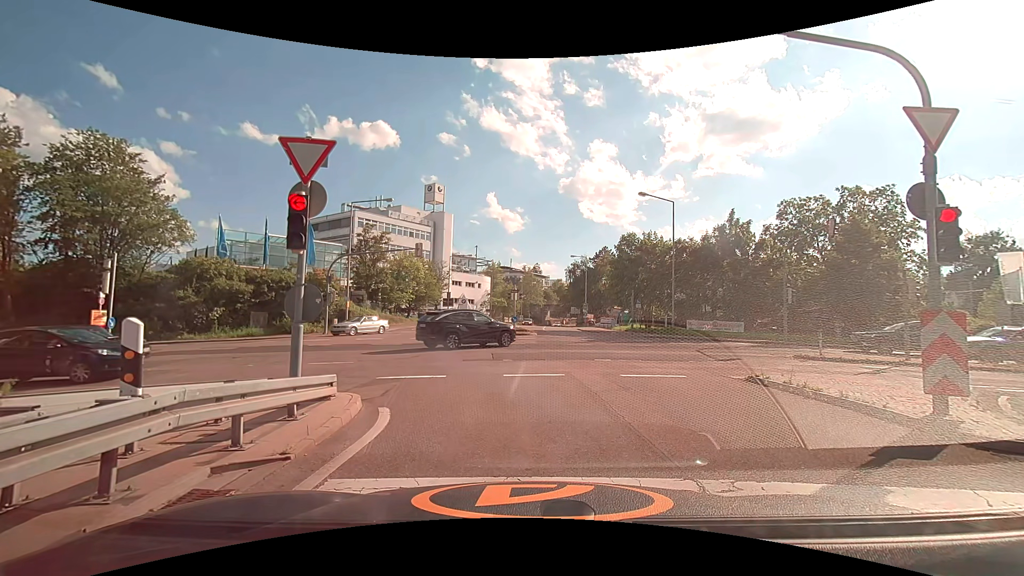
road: motorway_link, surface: asphalt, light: Day
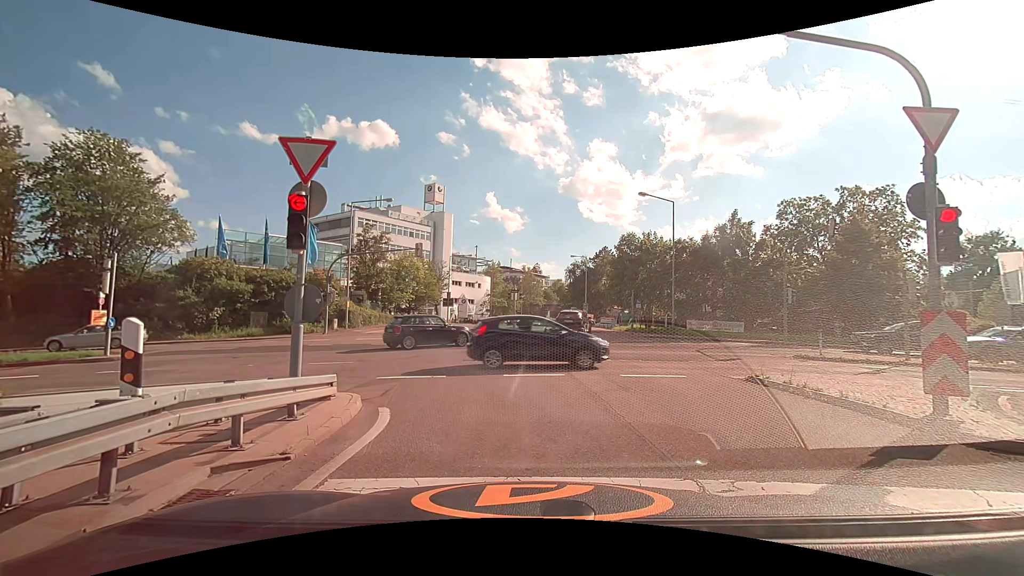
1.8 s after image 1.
(0.0, 0.0) m; 0°
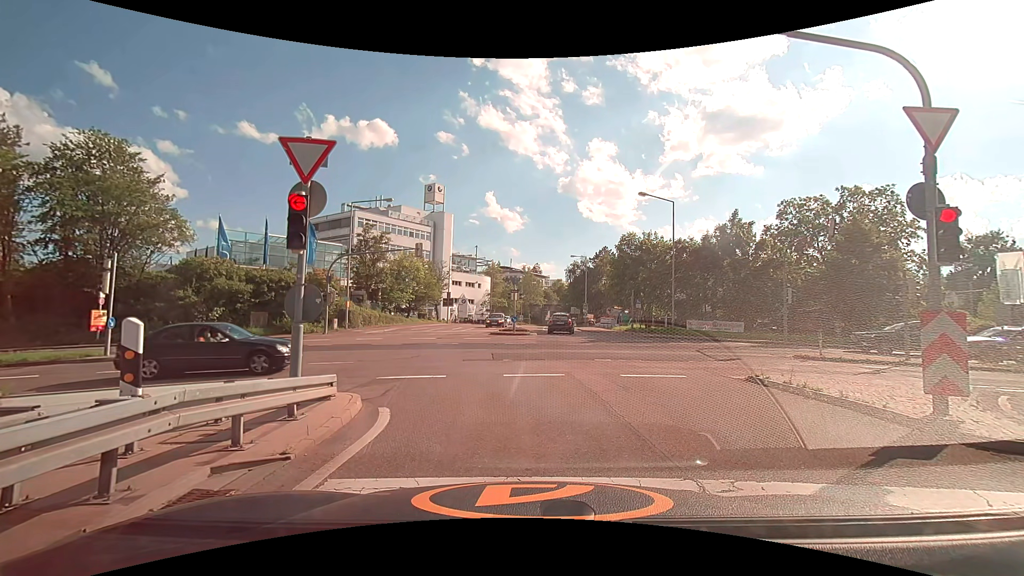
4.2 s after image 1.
(0.0, 0.0) m; 0°
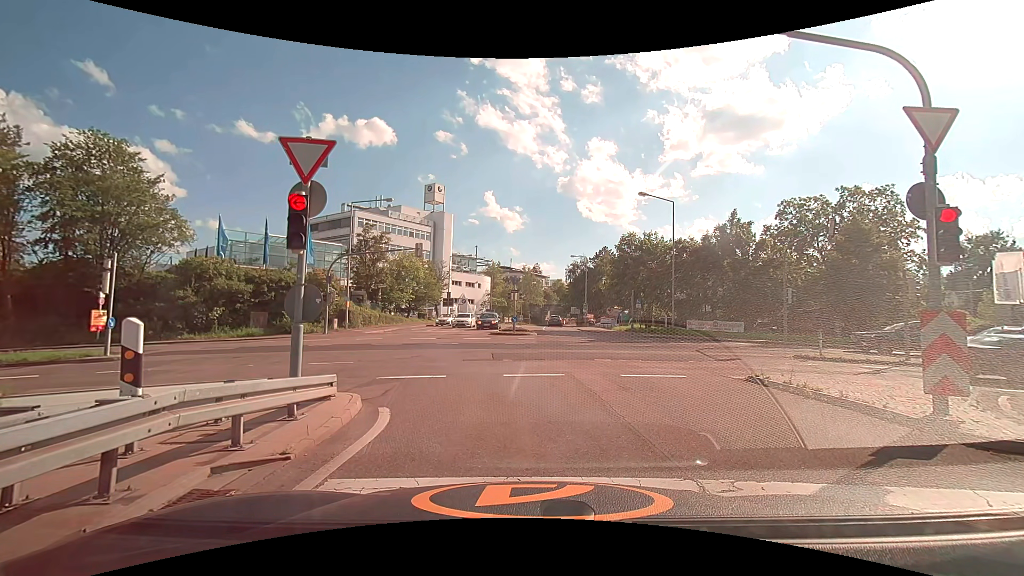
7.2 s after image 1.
(0.0, 0.0) m; 0°
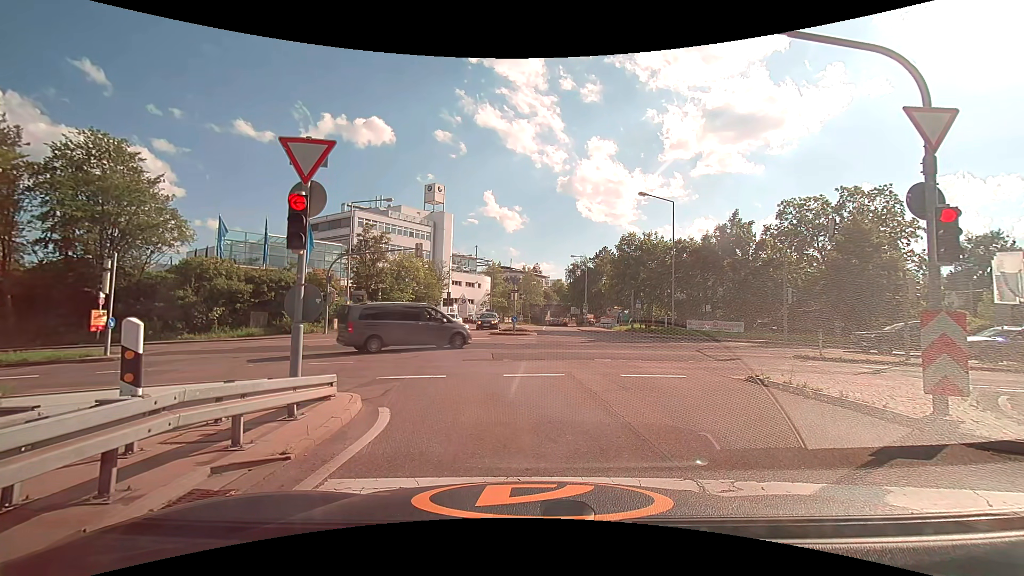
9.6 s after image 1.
(0.0, 0.0) m; 0°
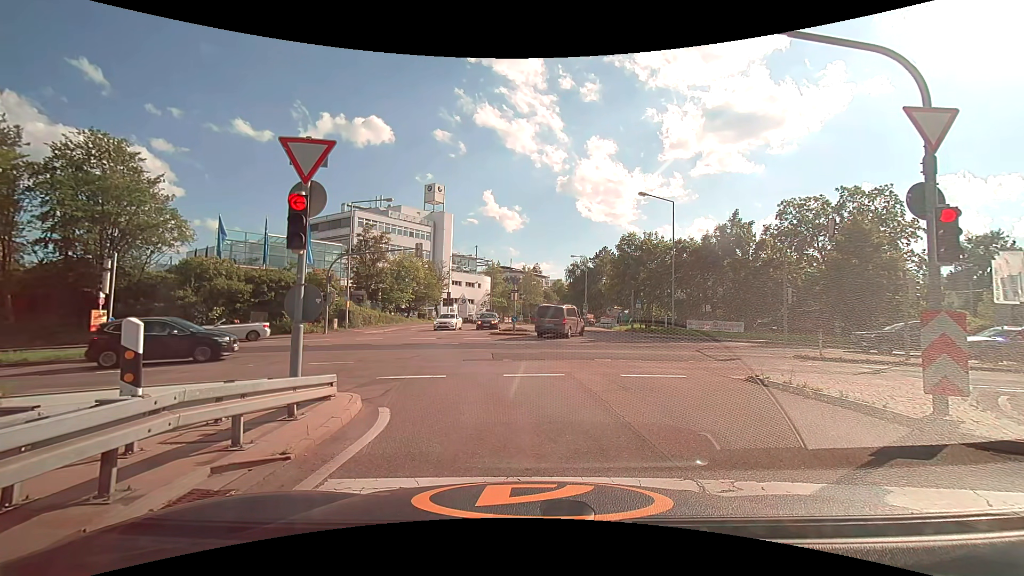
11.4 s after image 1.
(0.0, 0.0) m; 0°
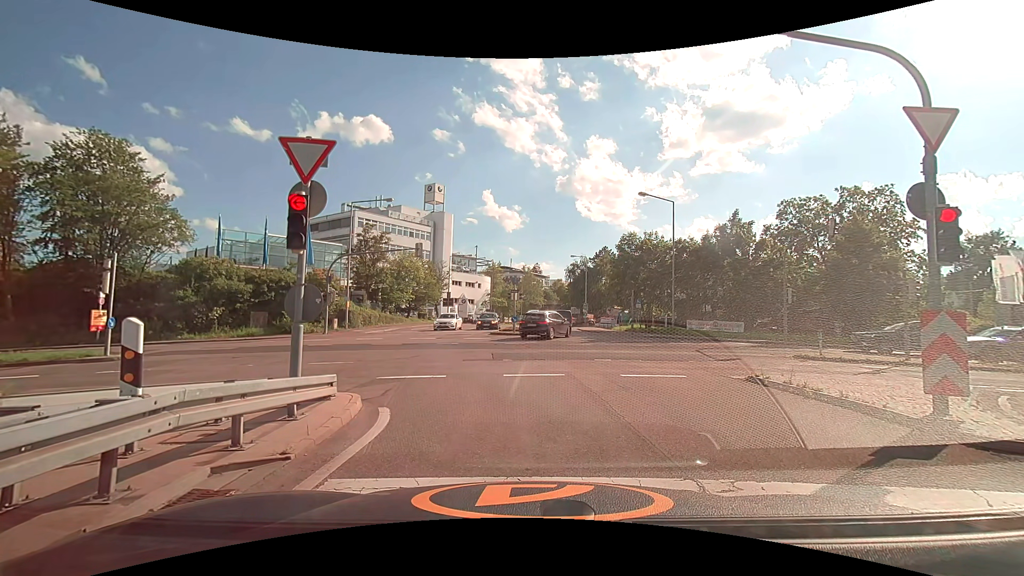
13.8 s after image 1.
(0.0, 0.0) m; 0°
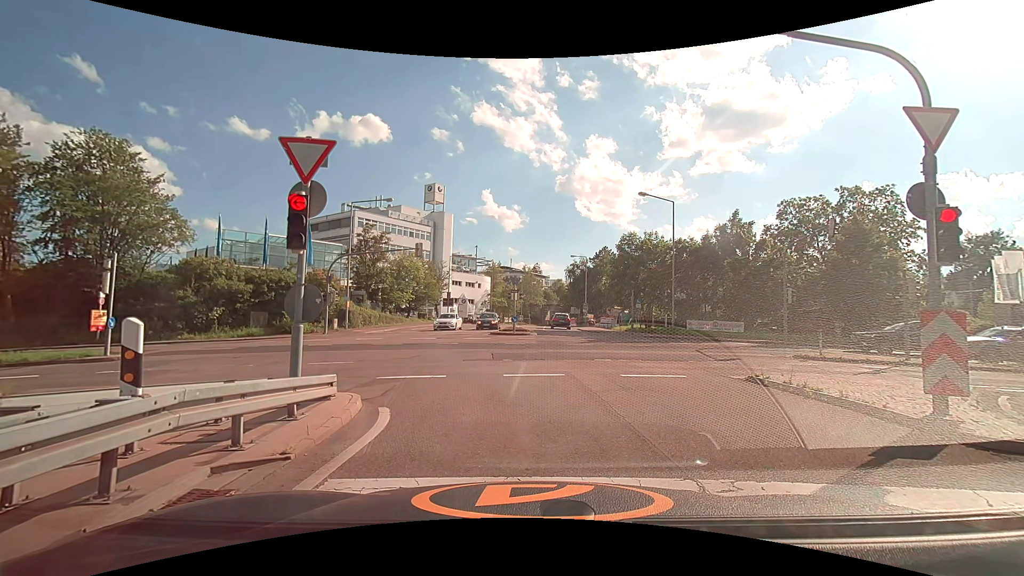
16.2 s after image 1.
(0.0, 0.0) m; 0°
